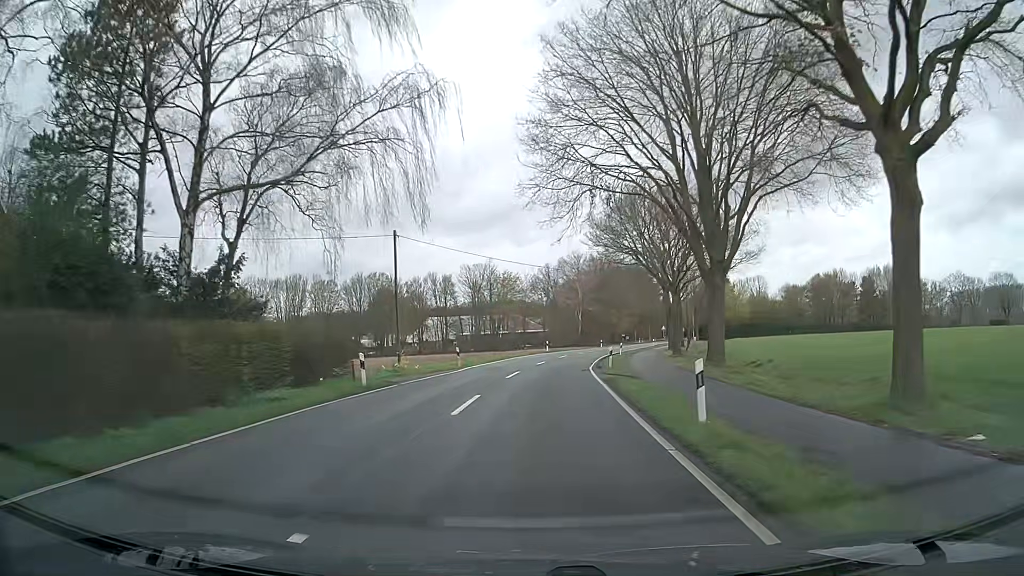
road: secondary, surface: asphalt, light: Day
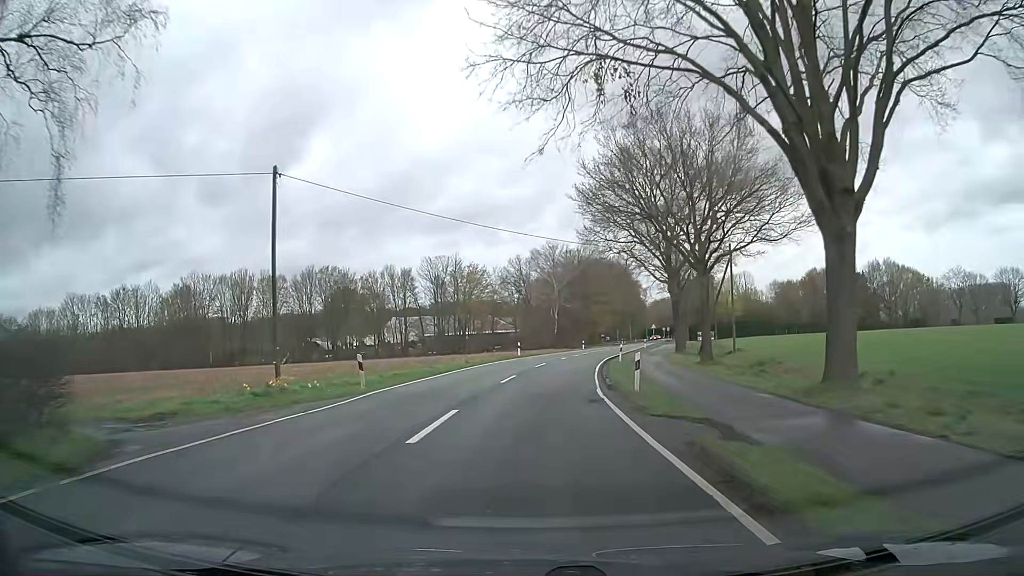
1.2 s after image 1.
(+0.4, +15.4) m; +3°
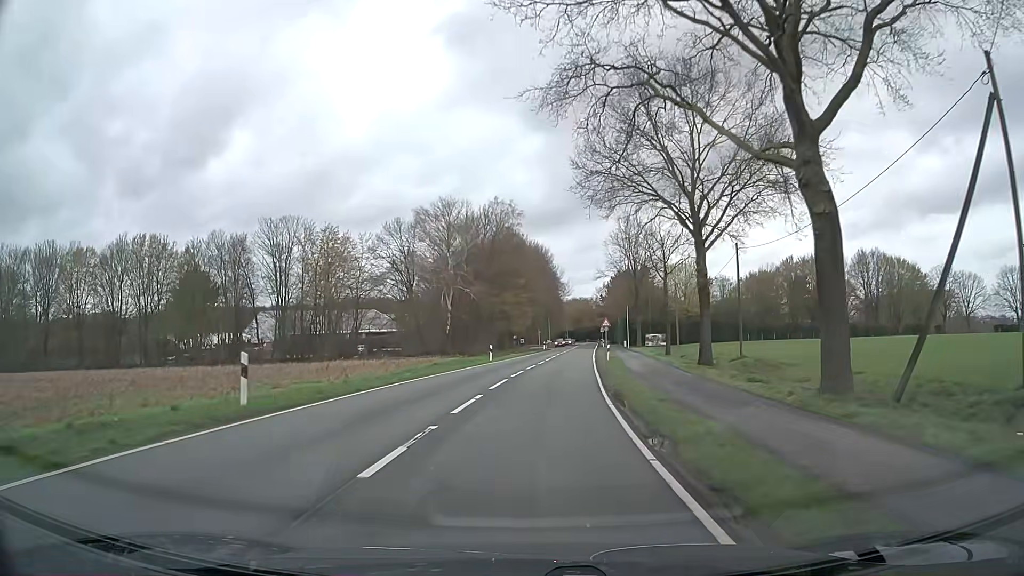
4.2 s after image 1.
(+2.1, +38.5) m; +7°
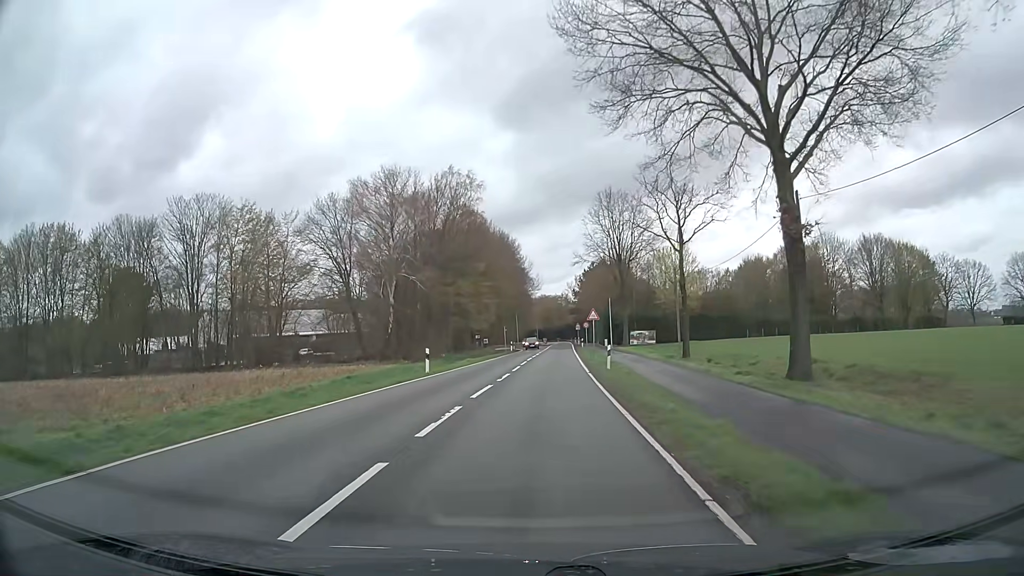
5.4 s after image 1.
(+0.4, +15.5) m; +2°
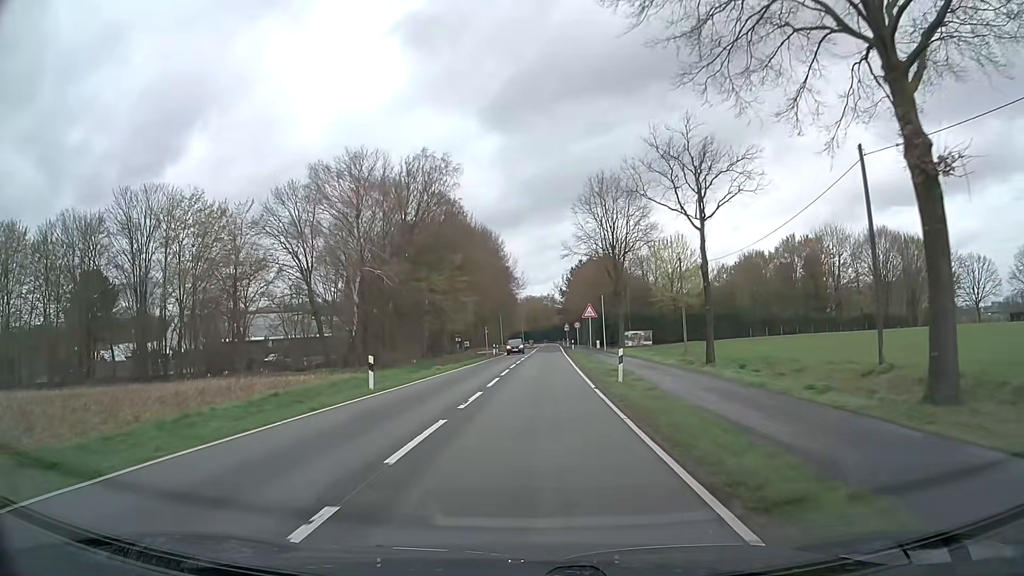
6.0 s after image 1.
(+0.1, +7.7) m; +2°
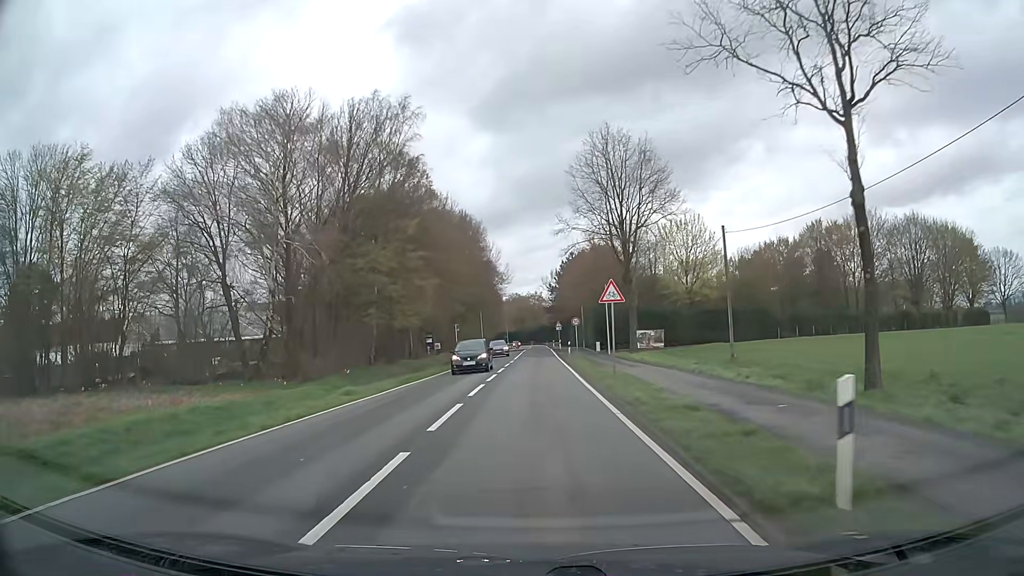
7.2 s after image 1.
(+0.2, +15.5) m; +1°
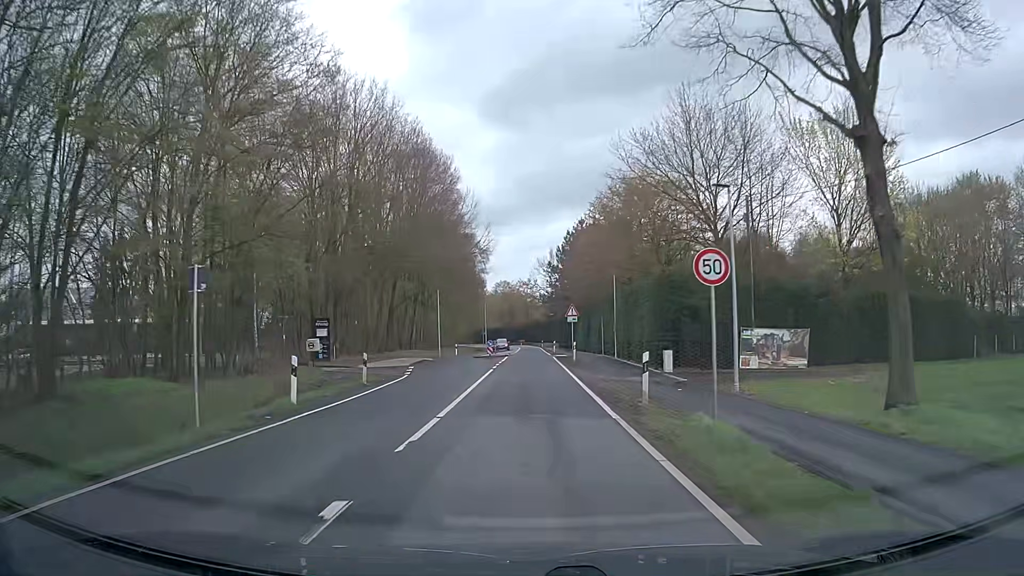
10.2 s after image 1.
(+0.2, +38.5) m; +1°
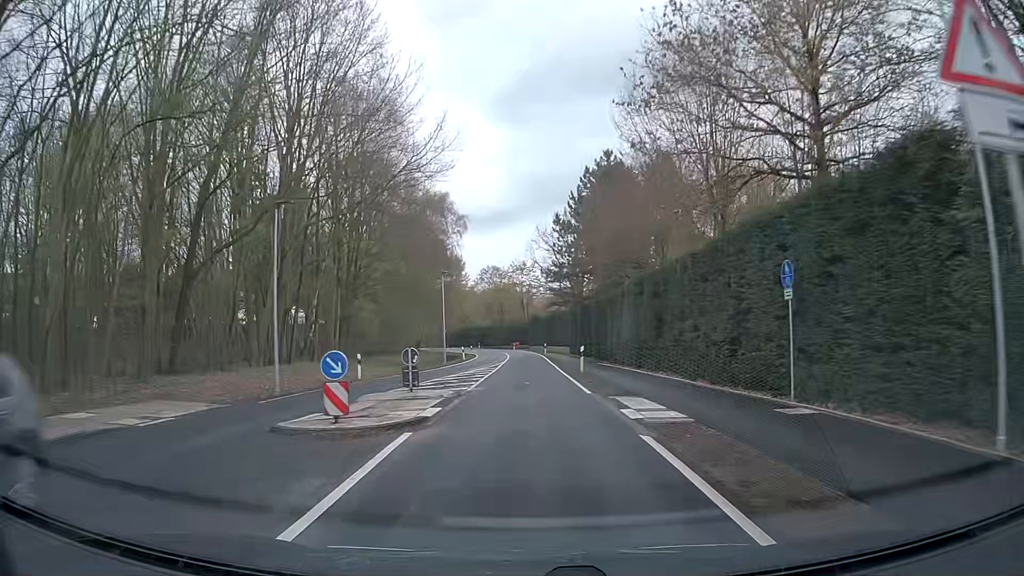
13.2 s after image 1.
(0.0, +38.3) m; 0°
(0, +10) (0, +20) (0, +30) (0, +40) (0, +50) (0, +60) (-1, +70) (-1, +80) (-3, +90) (-4, +100) m
